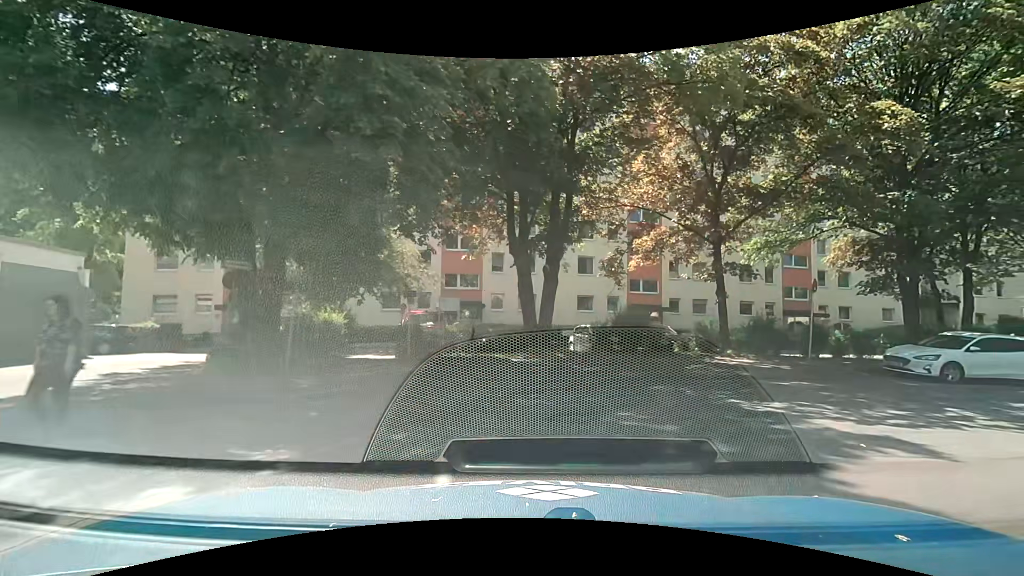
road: residential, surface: asphalt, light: Day
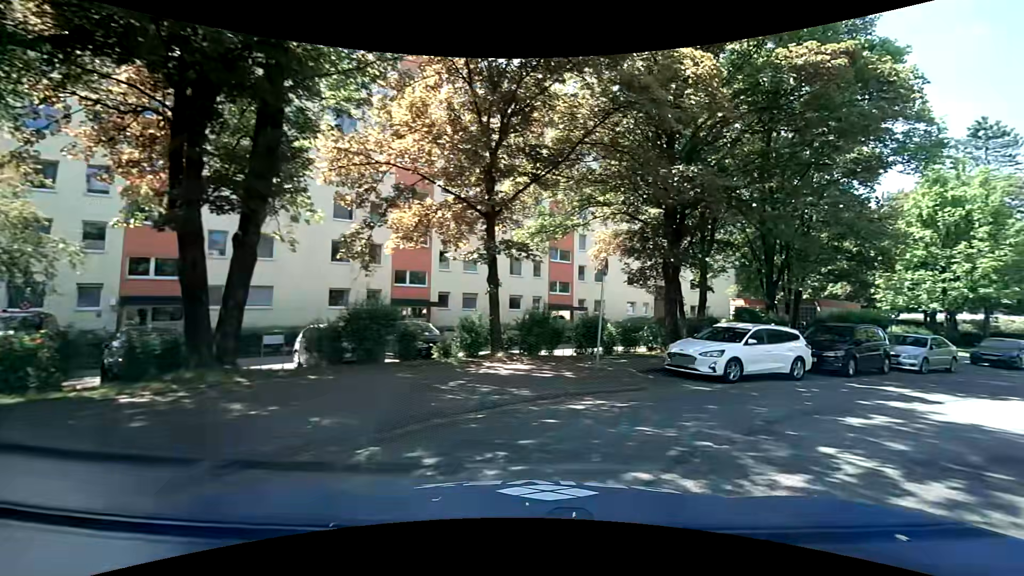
(+1.2, +5.7) m; +25°
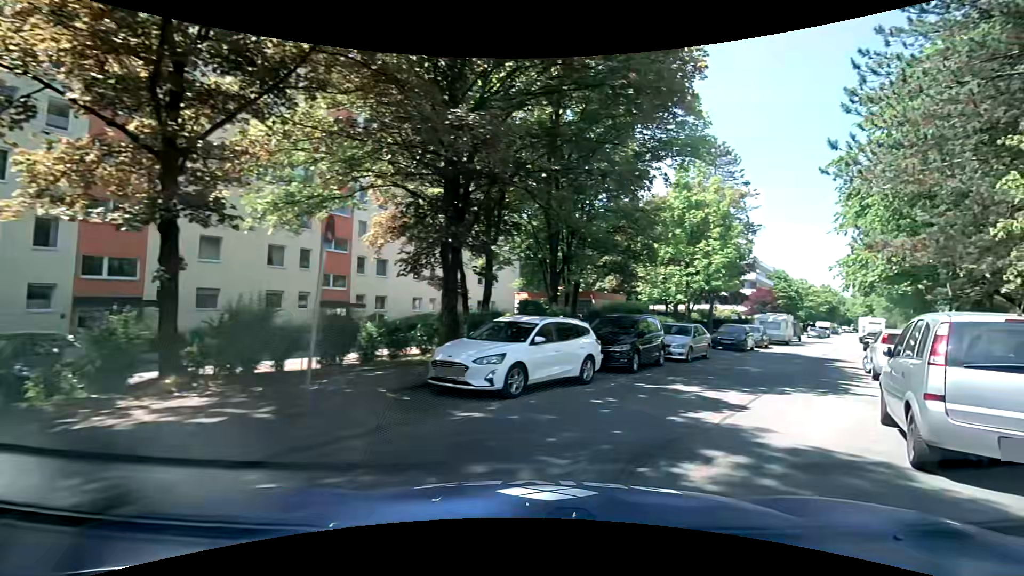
(+0.9, +4.3) m; +22°
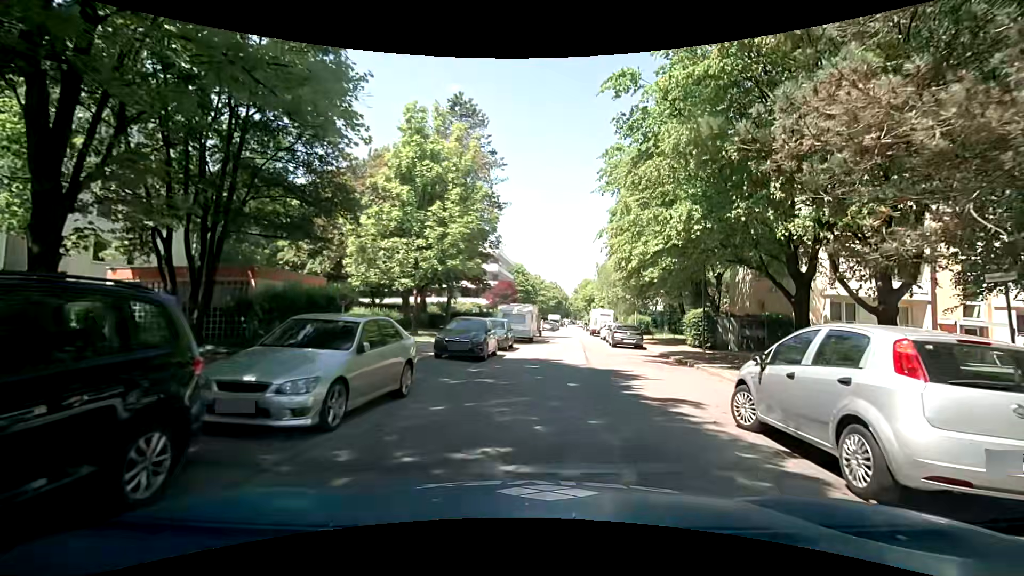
(+4.4, +12.3) m; +27°
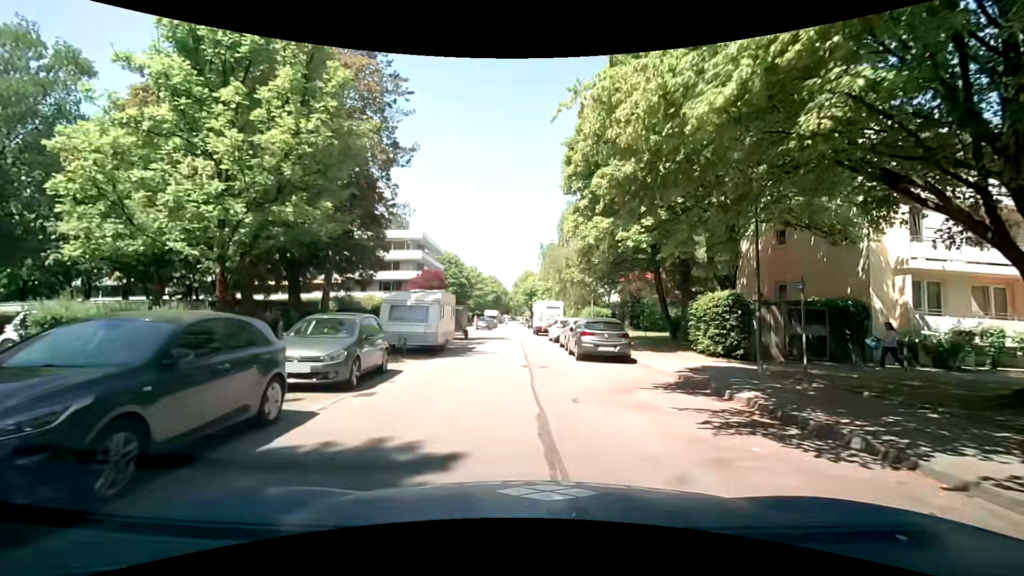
(+1.1, +13.2) m; +5°
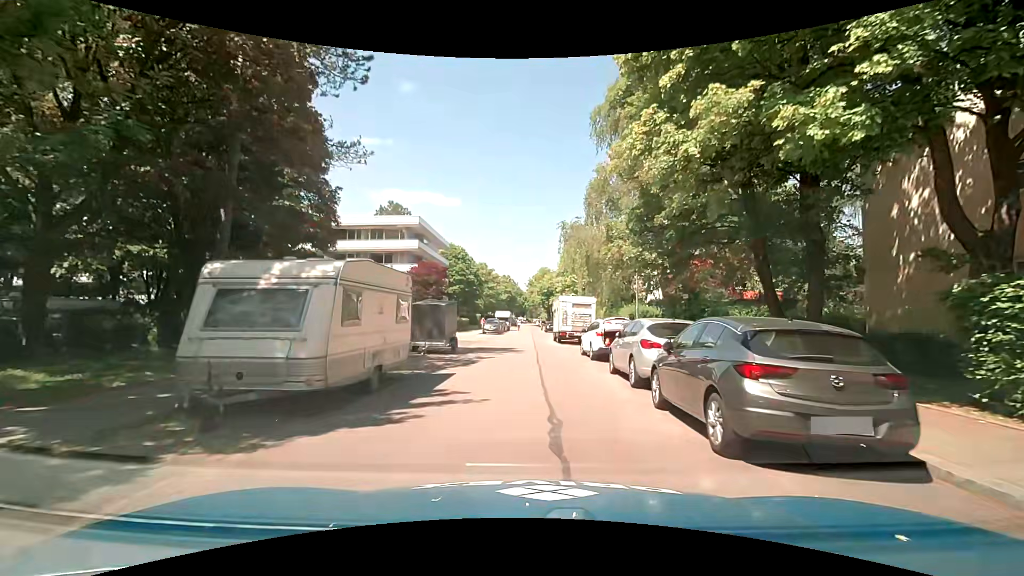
(+0.2, +11.4) m; +1°
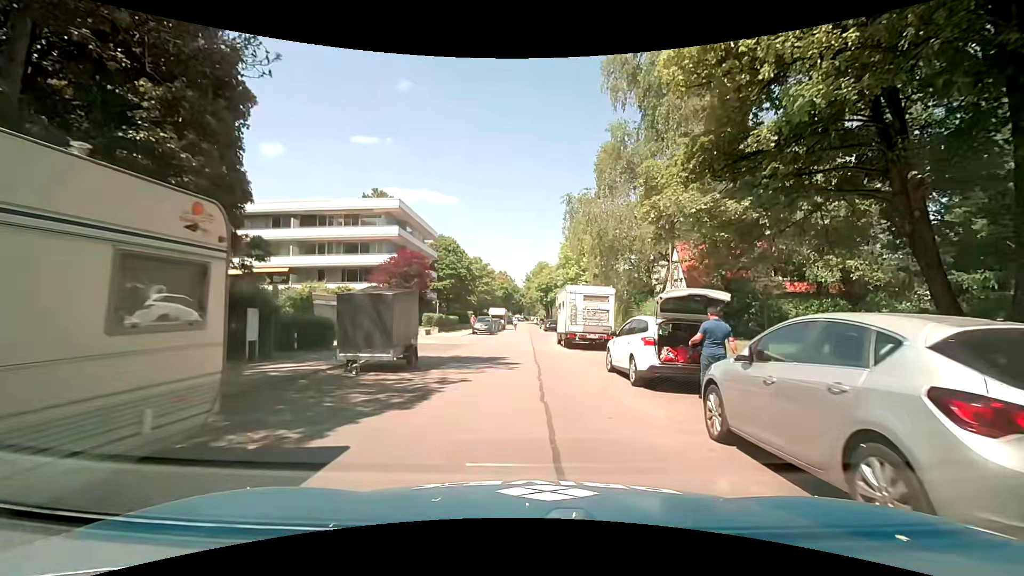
(0.0, +7.4) m; -1°
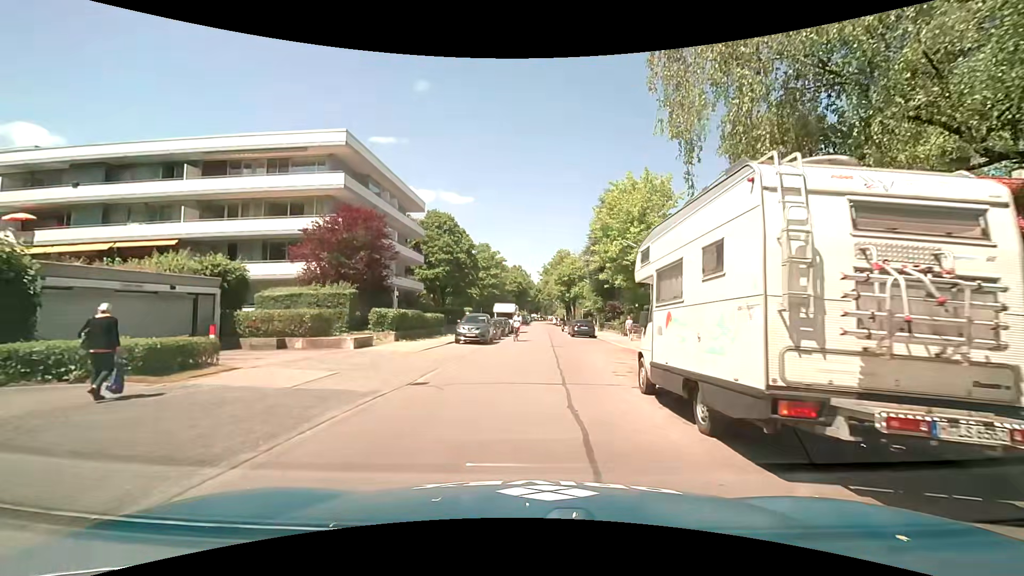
(0.0, +18.2) m; -1°
(0, +10) (+2, +20) (+3, +30) (+2, +40) (+1, +50) (+2, +60) (+2, +70) (+3, +80) (+3, +90) (+3, +100) m
